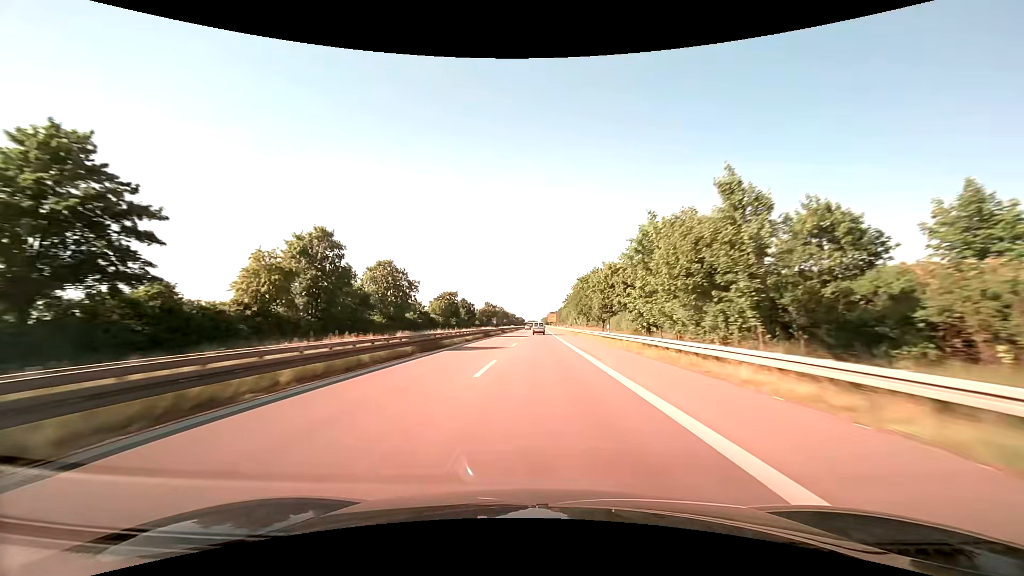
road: trunk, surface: asphalt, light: Day
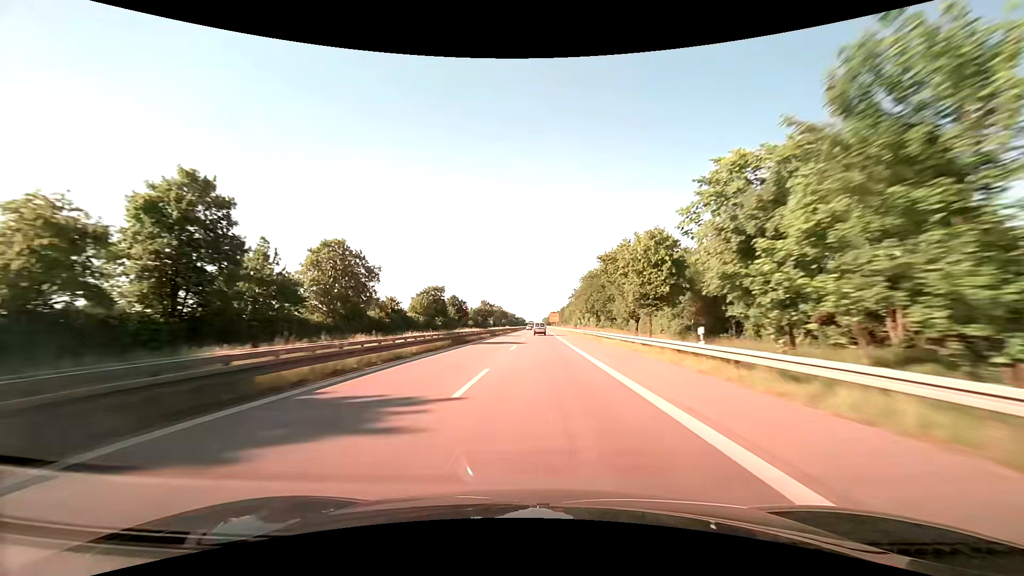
(0.0, +21.4) m; 0°
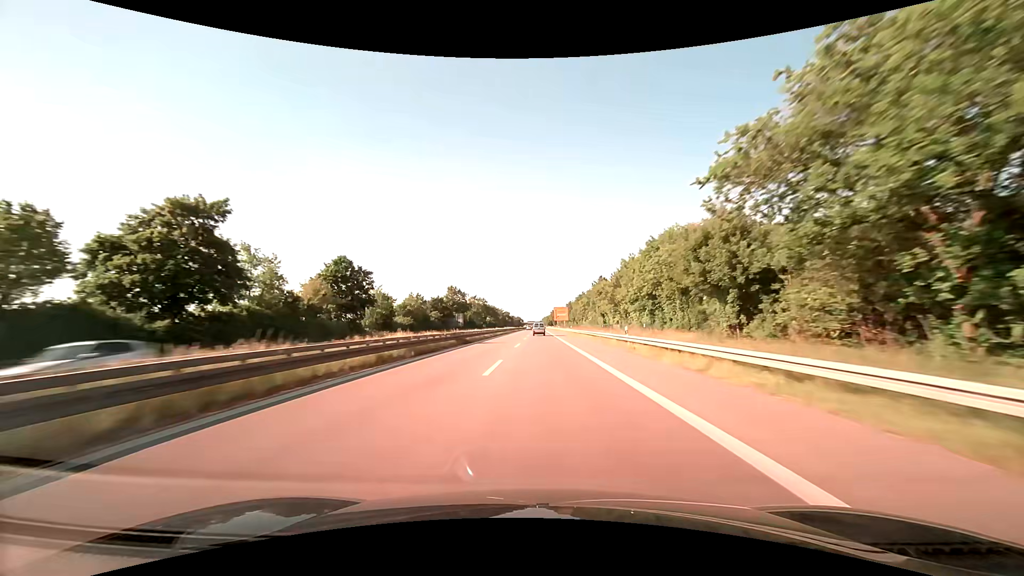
(+0.2, +85.5) m; 0°
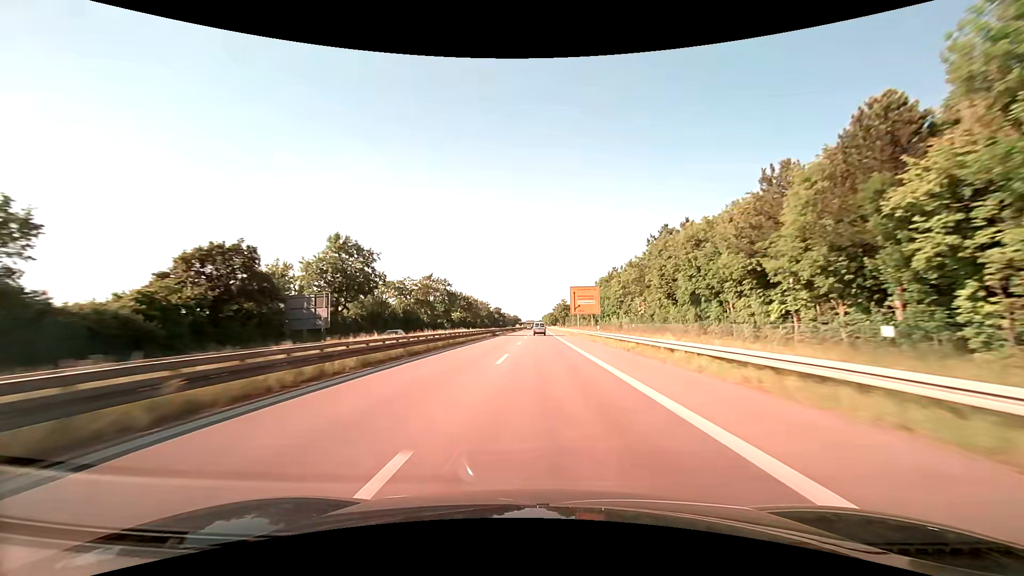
(+0.1, +86.0) m; 0°
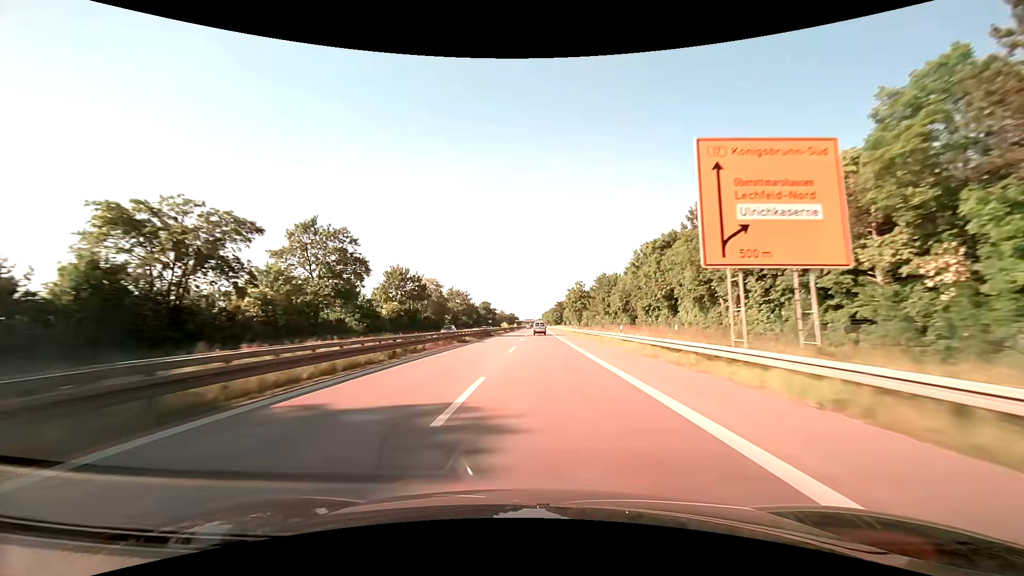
(0.0, +64.4) m; 0°
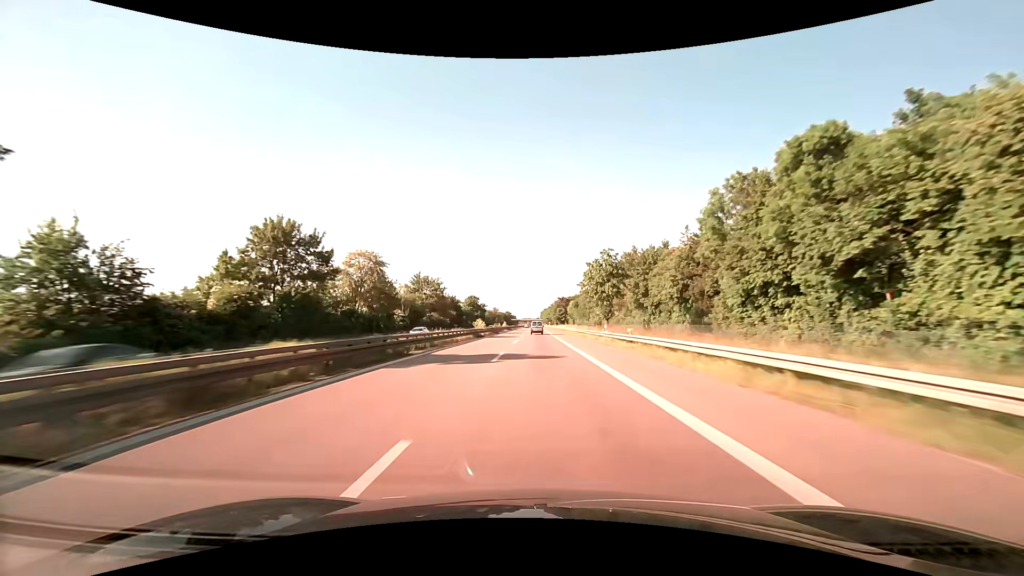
(+0.1, +42.7) m; 0°
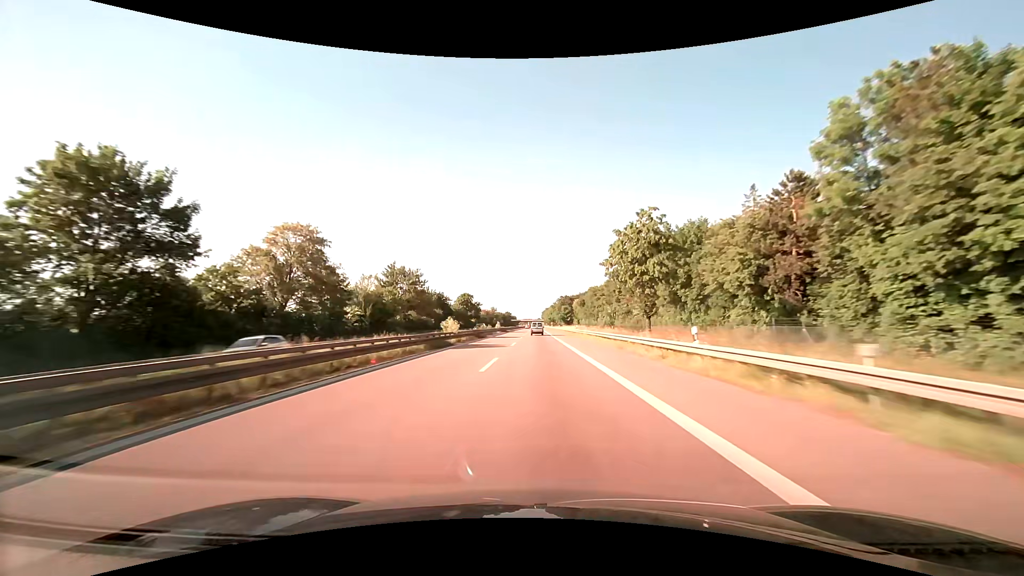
(0.0, +21.3) m; 0°
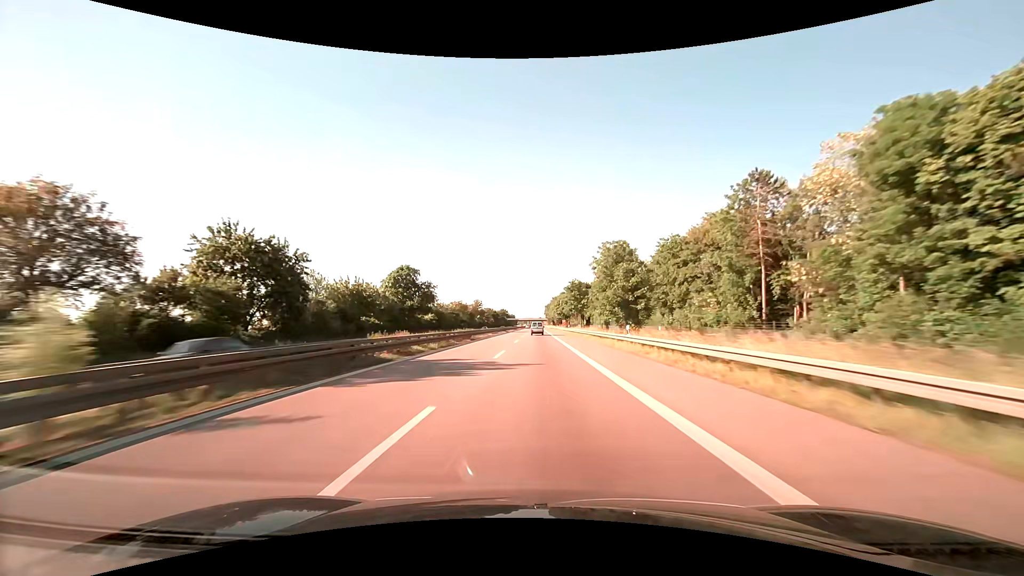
(-0.3, +83.8) m; 0°
(0, +10) (0, +20) (0, +30) (0, +40) (0, +50) (0, +60) (0, +70) (0, +80) (0, +90) (0, +100) m
